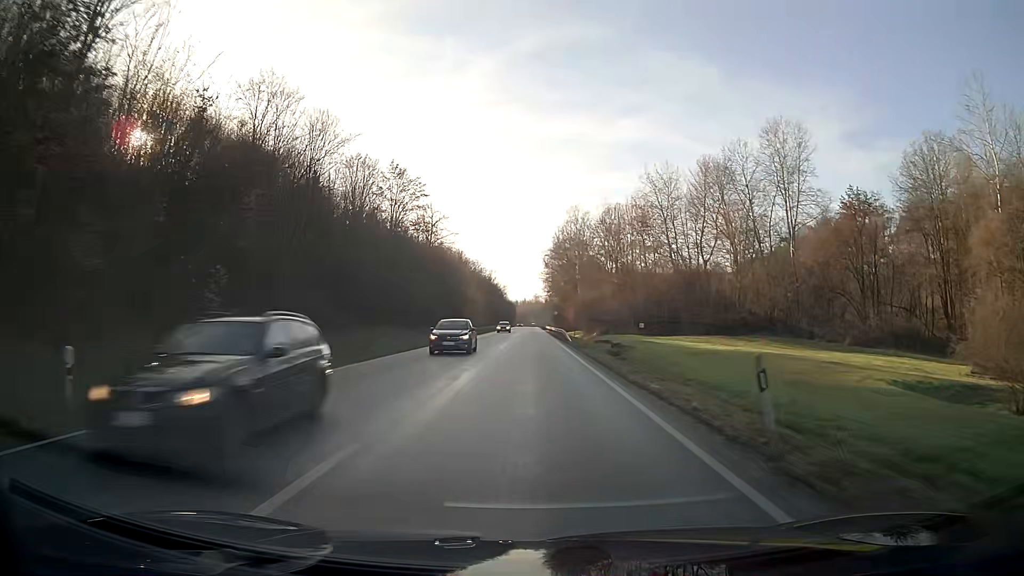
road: primary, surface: asphalt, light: Day
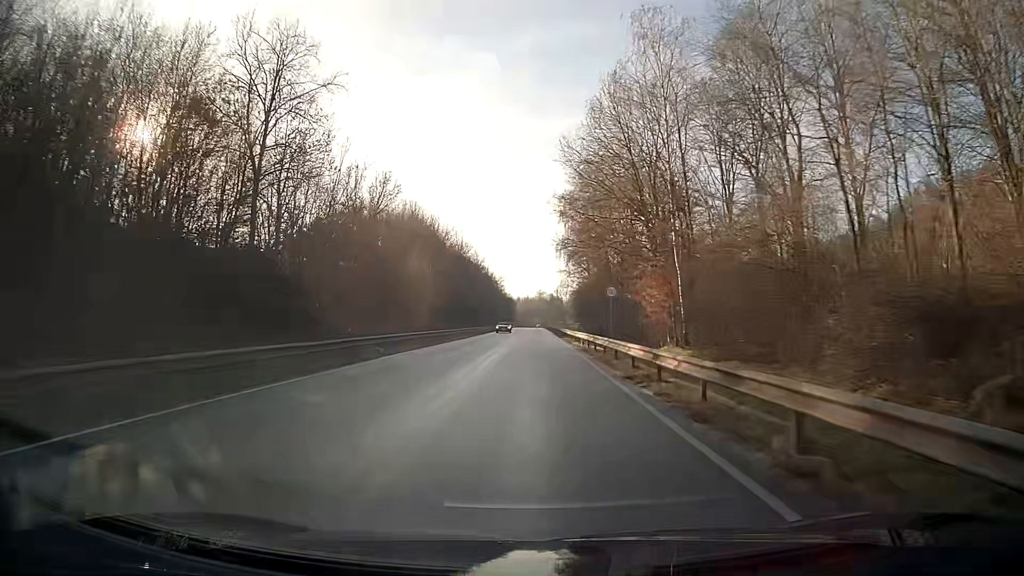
(-0.2, +65.9) m; 0°
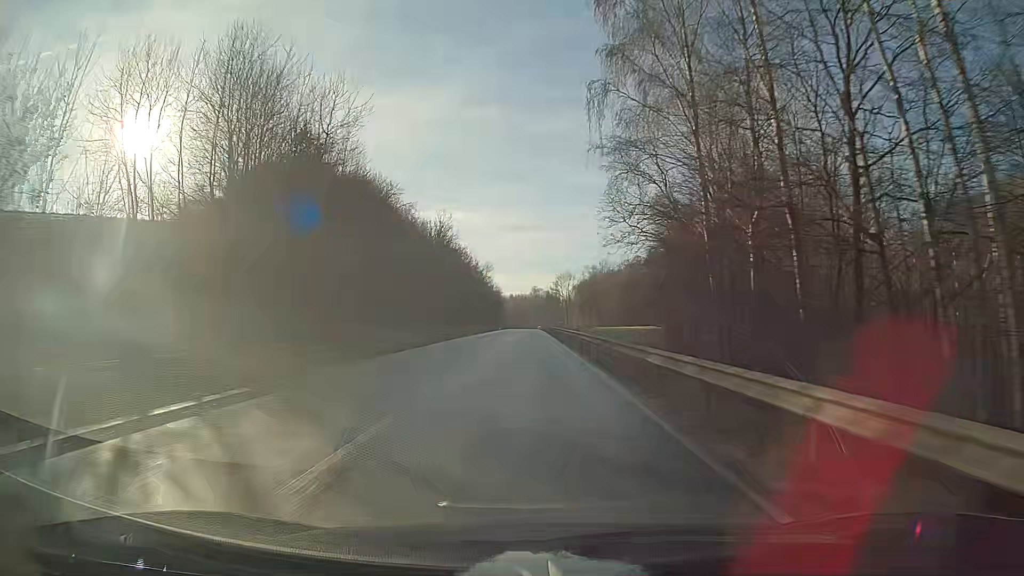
(+0.2, +53.3) m; +1°
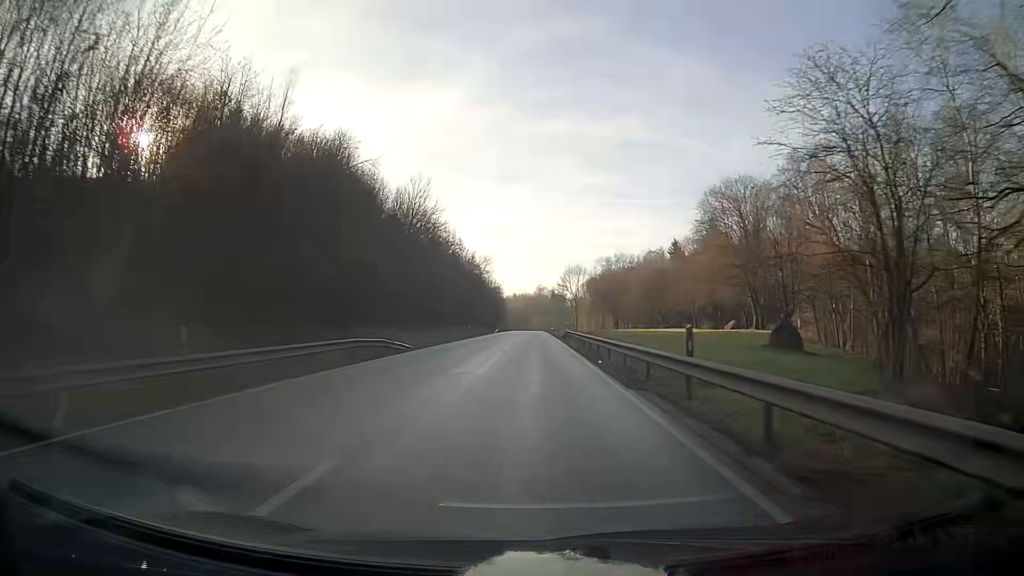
(-0.1, +26.8) m; -1°
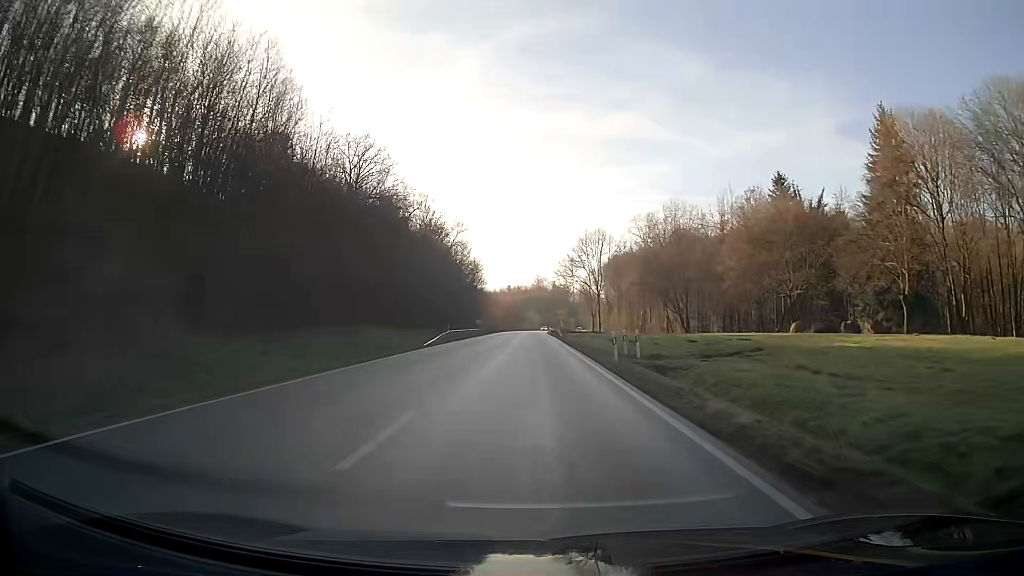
(0.0, +67.3) m; 0°
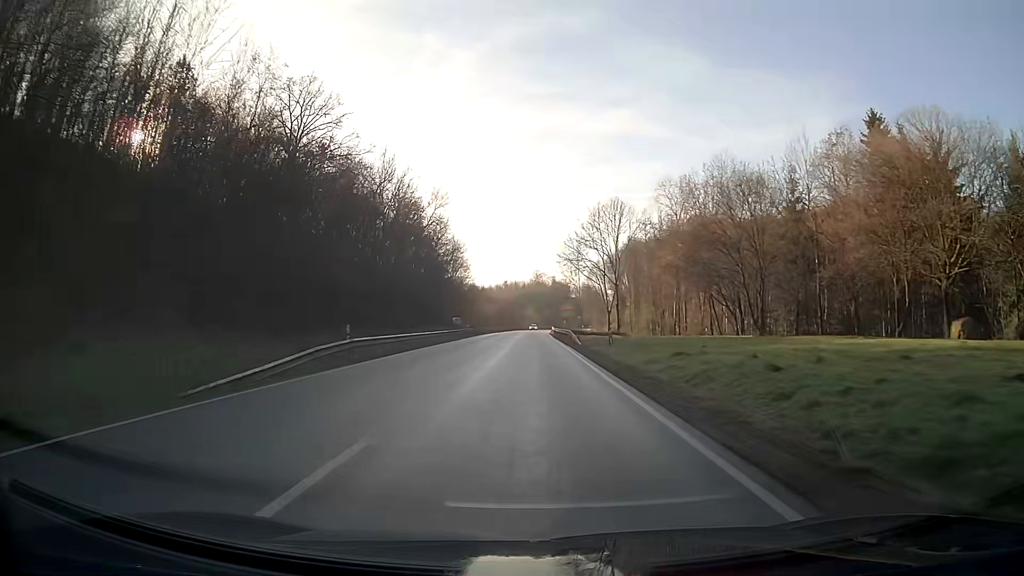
(0.0, +27.1) m; 0°
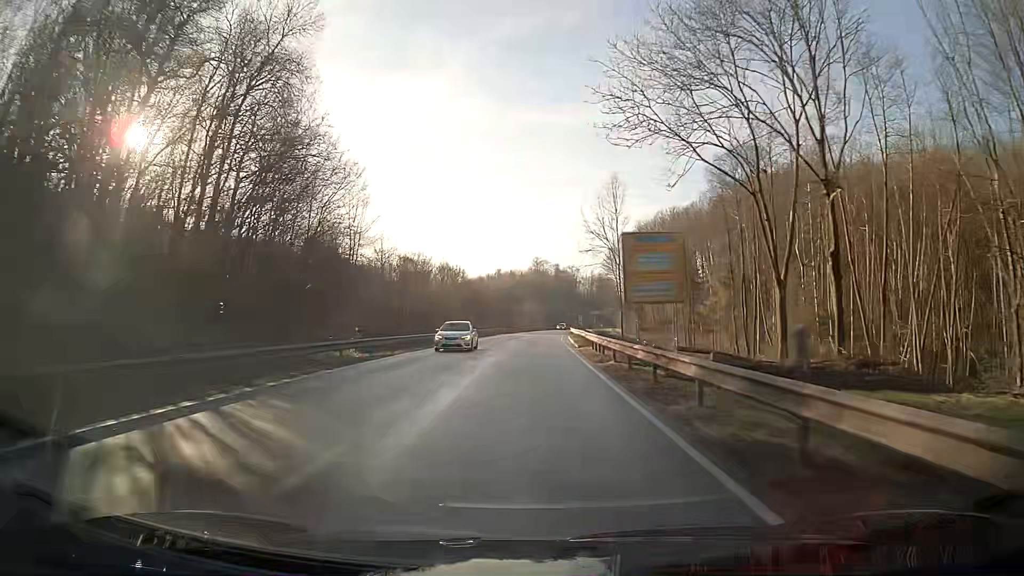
(0.0, +65.3) m; 0°
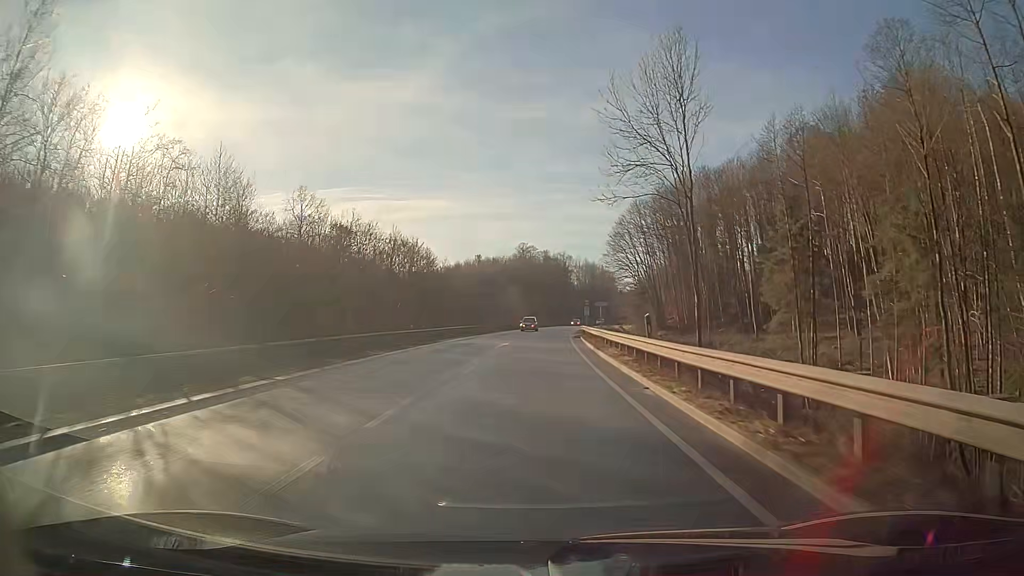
(+0.3, +38.8) m; +1°
